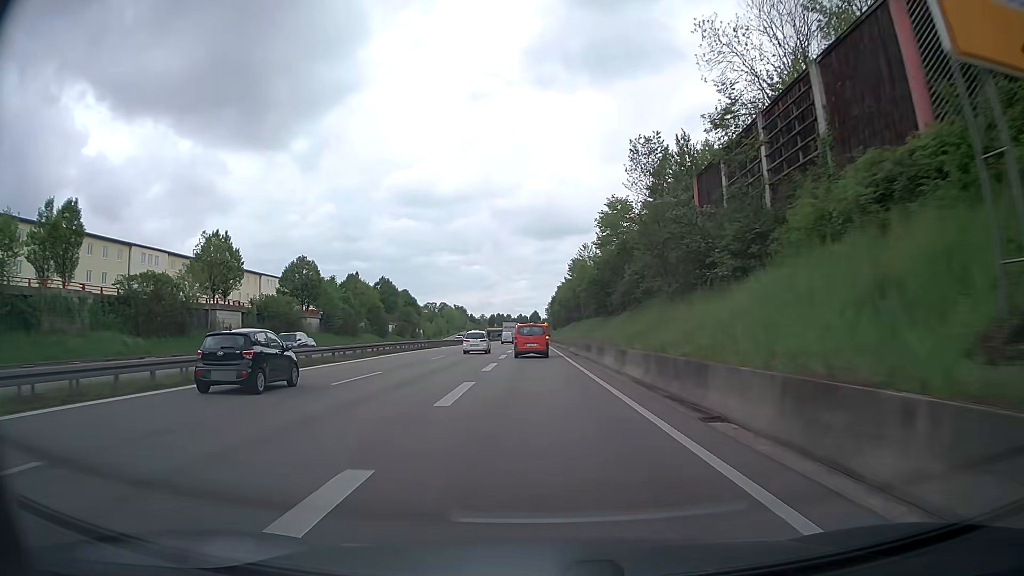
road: trunk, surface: asphalt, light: Day
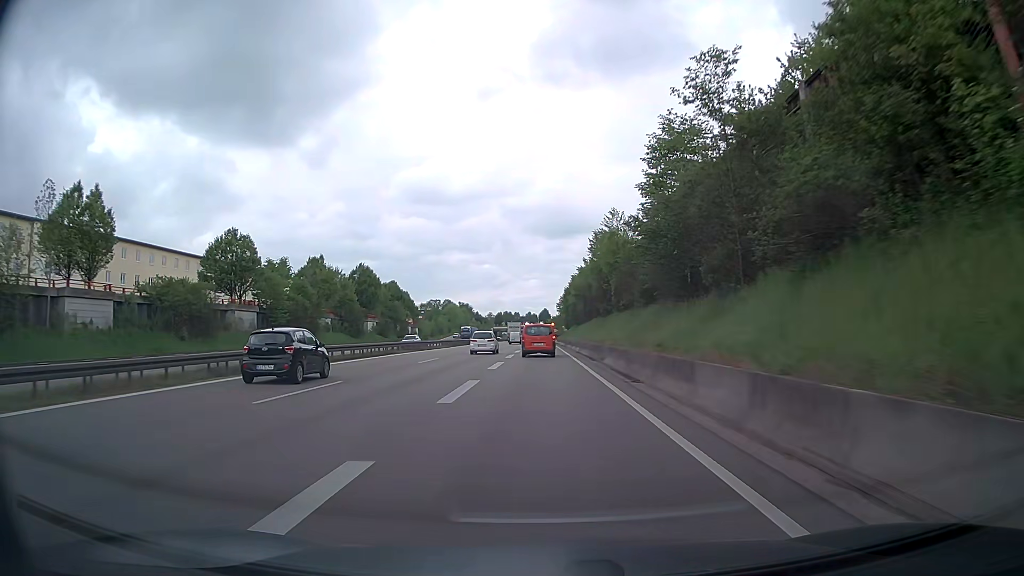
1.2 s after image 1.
(-0.3, +23.6) m; -1°
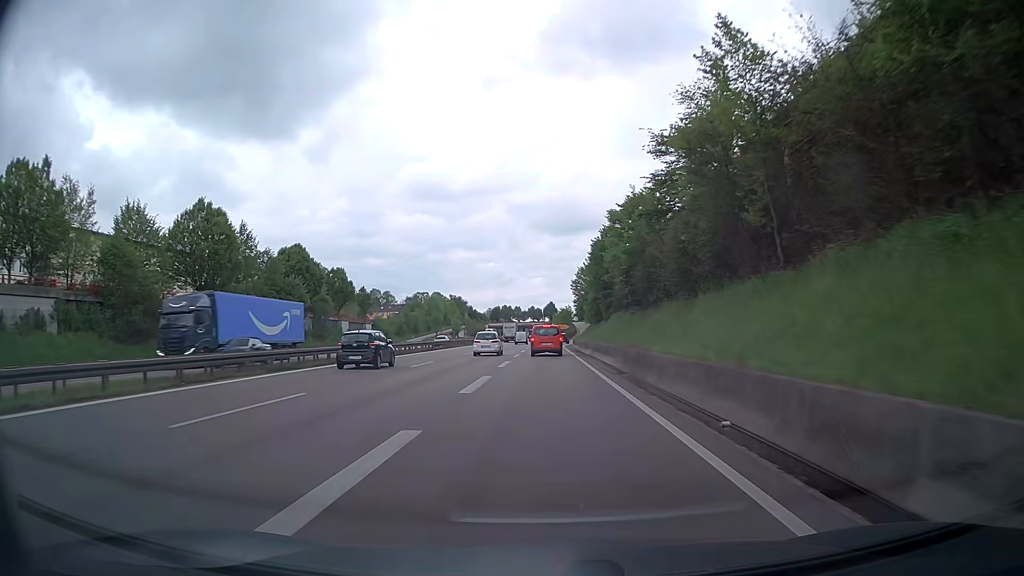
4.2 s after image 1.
(-0.1, +57.6) m; 0°
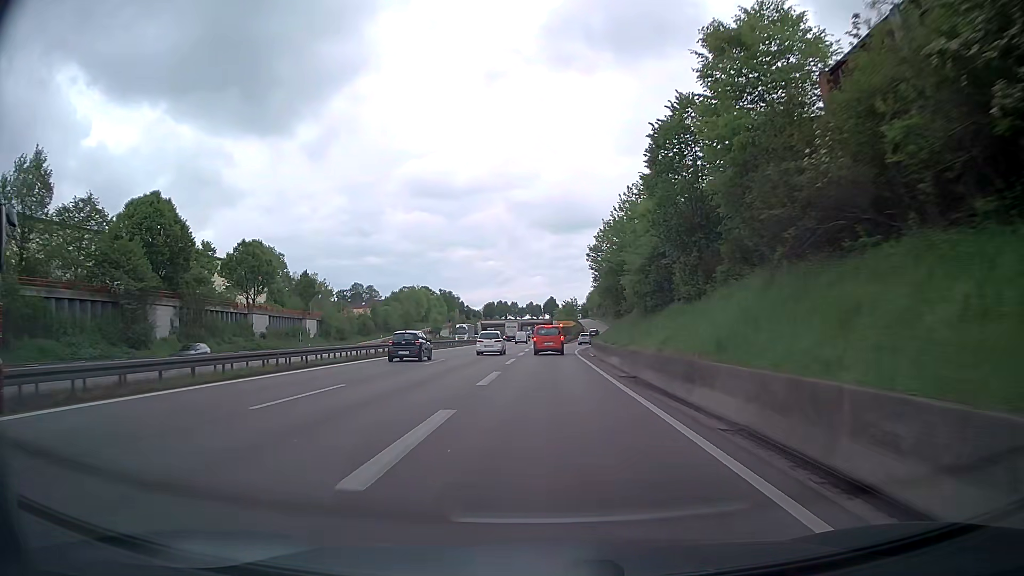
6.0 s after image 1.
(0.0, +33.4) m; 0°
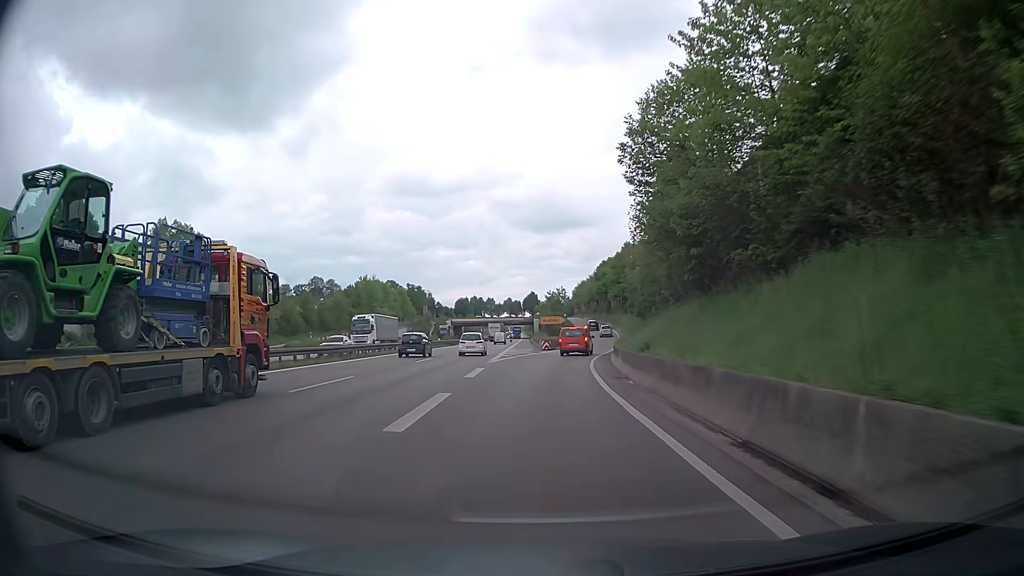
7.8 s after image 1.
(+0.1, +32.5) m; +1°
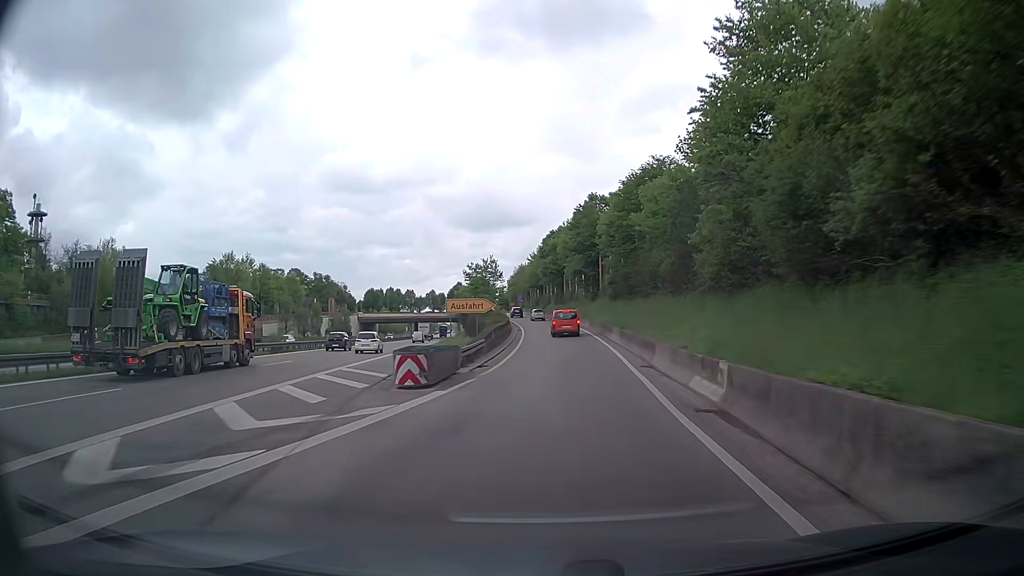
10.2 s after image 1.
(+1.8, +42.6) m; +6°
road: trunk_link
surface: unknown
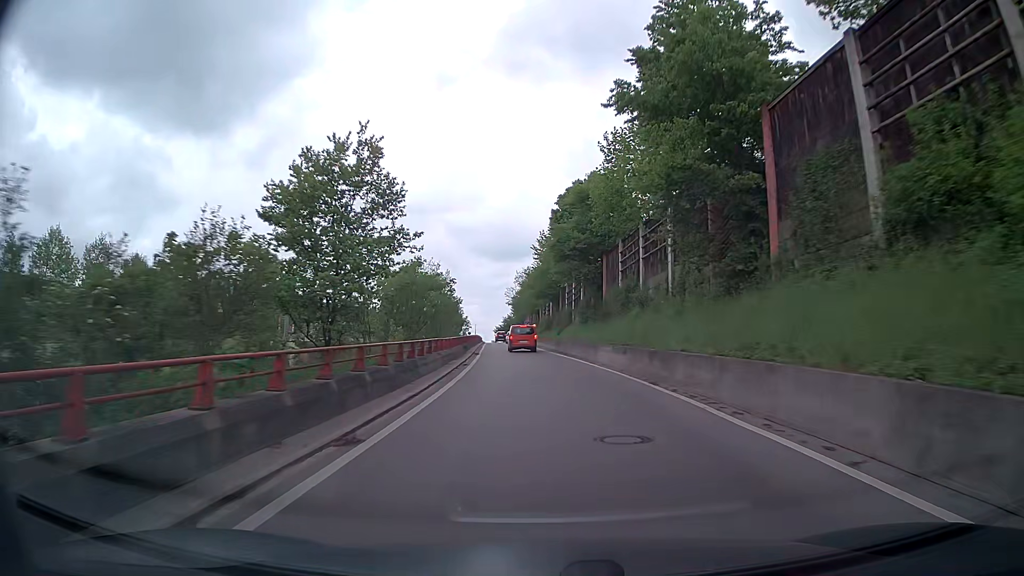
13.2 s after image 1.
(+0.7, +51.6) m; -2°
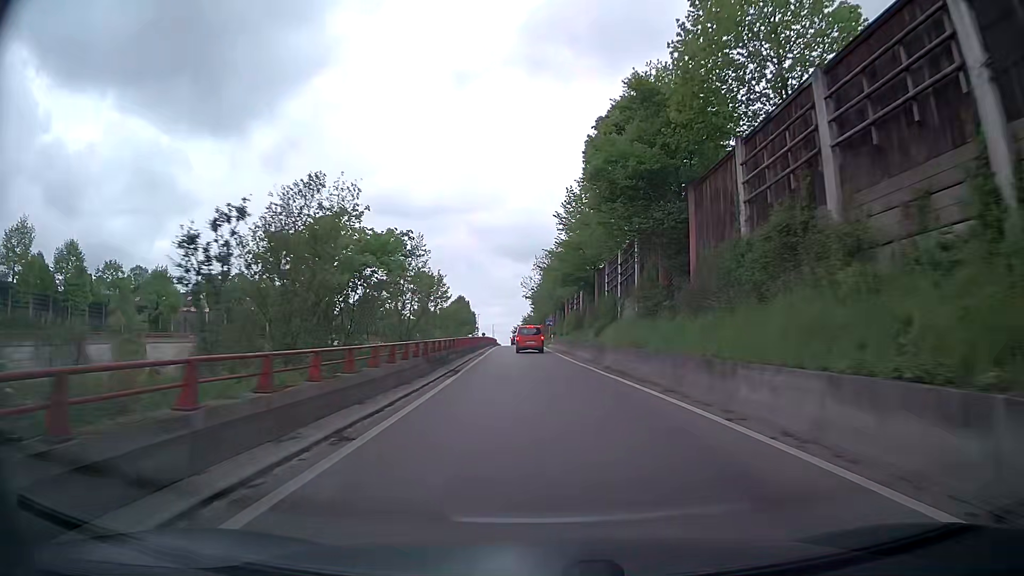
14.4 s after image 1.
(-0.3, +19.6) m; -2°
(0, +10) (0, +20) (-1, +30) (-1, +40) (-1, +50) (-2, +60) (-2, +70) (-3, +80) (-3, +90) (-4, +100) m
